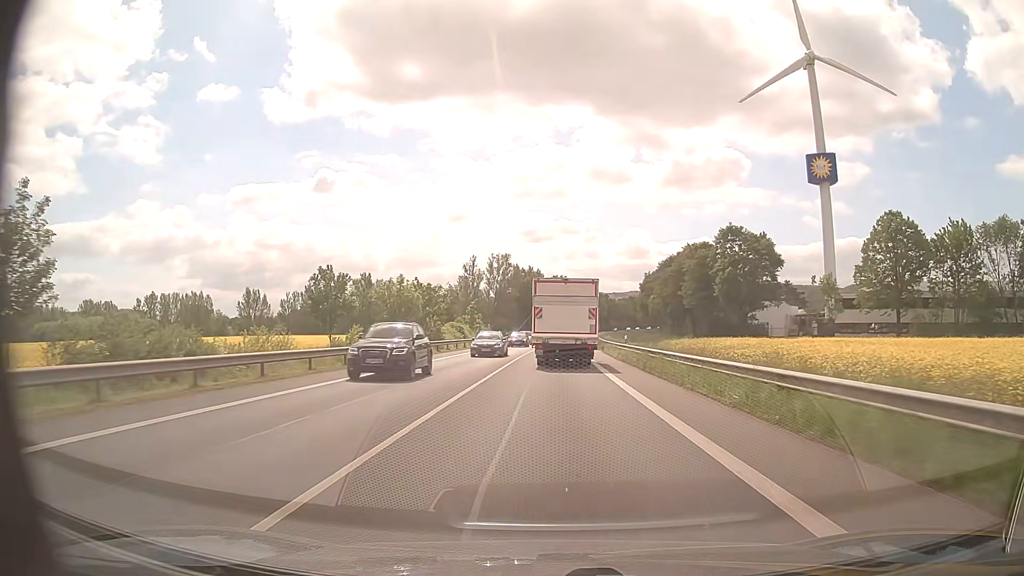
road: primary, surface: asphalt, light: Day
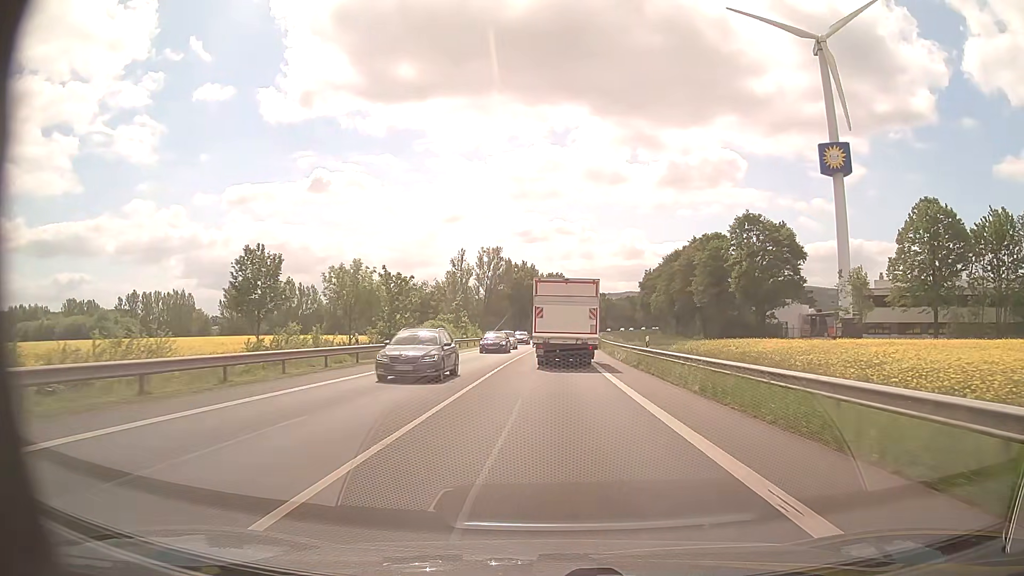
(0.0, +10.3) m; 0°
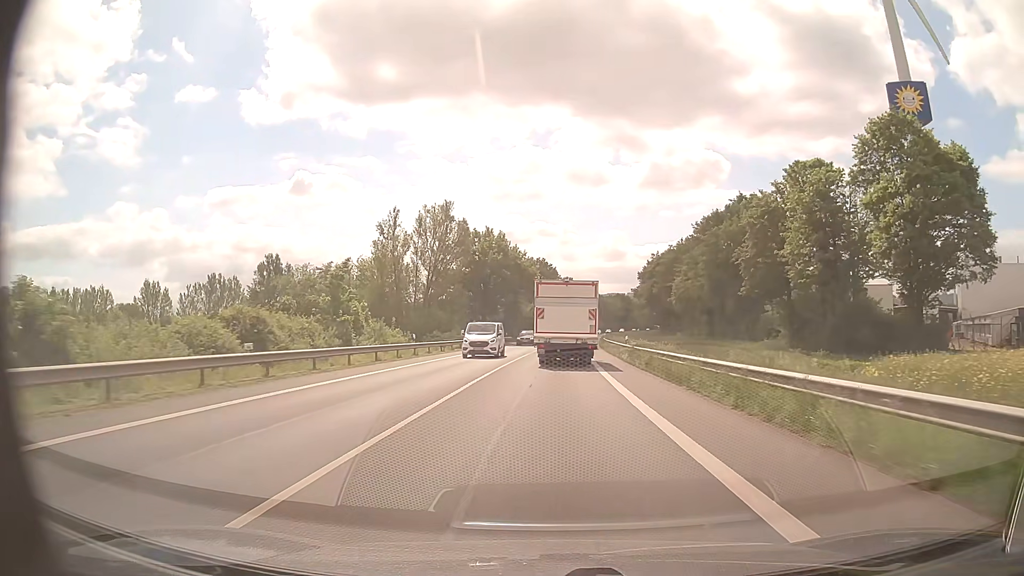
(+0.5, +41.2) m; +1°
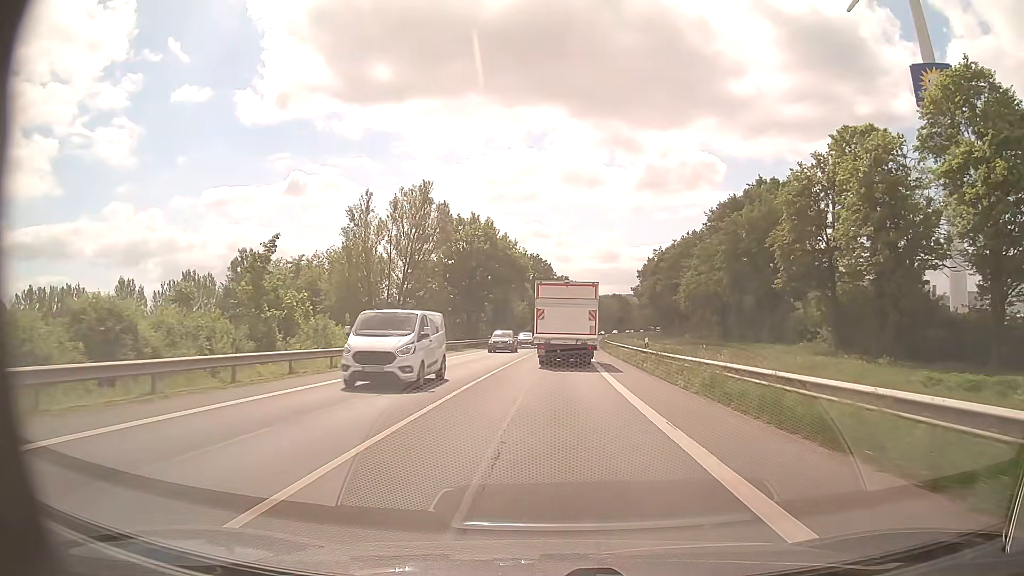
(0.0, +10.3) m; 0°
(0, +10) (0, +20) (0, +30) (+1, +40) (+1, +50) (+1, +60) (+2, +70) (+3, +80) (+3, +90) (+4, +100) m
